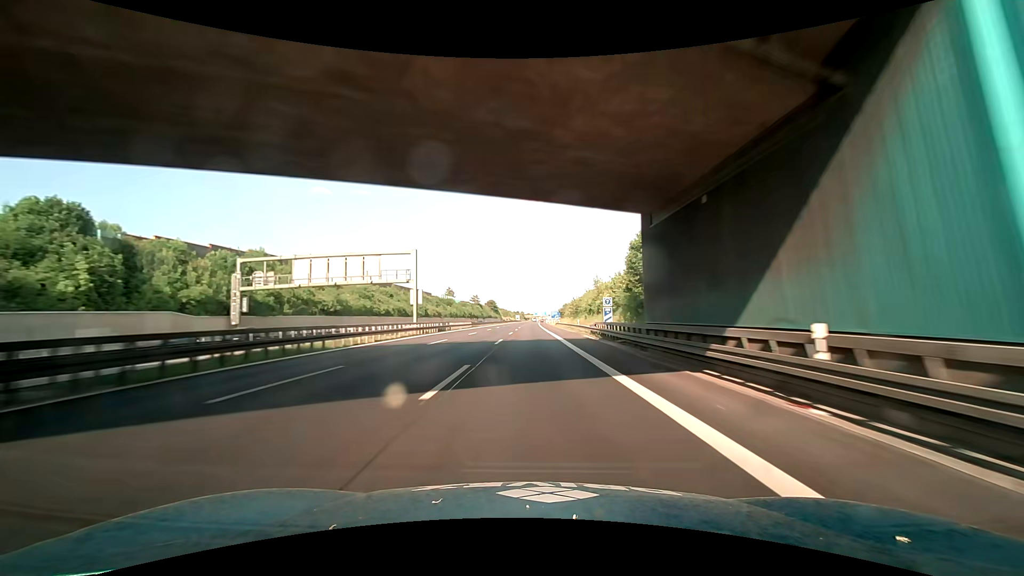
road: motorway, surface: asphalt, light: Day
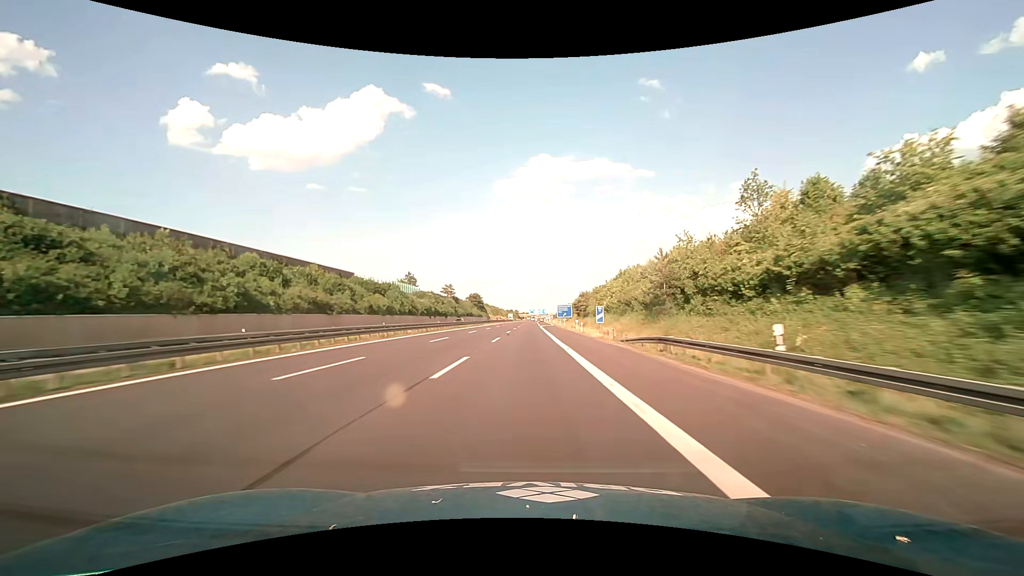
(+0.3, +88.4) m; +1°
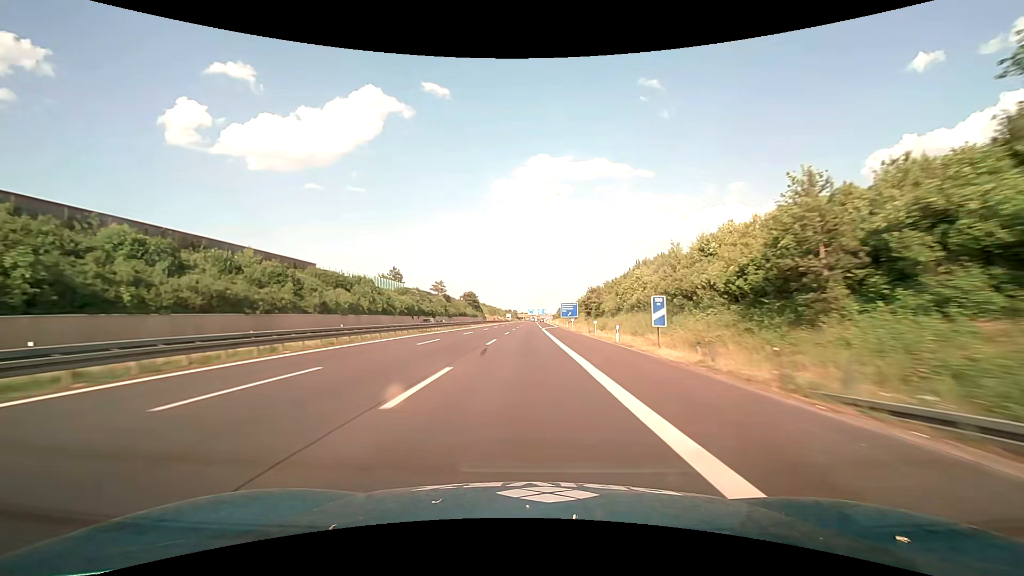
(0.0, +21.4) m; 0°
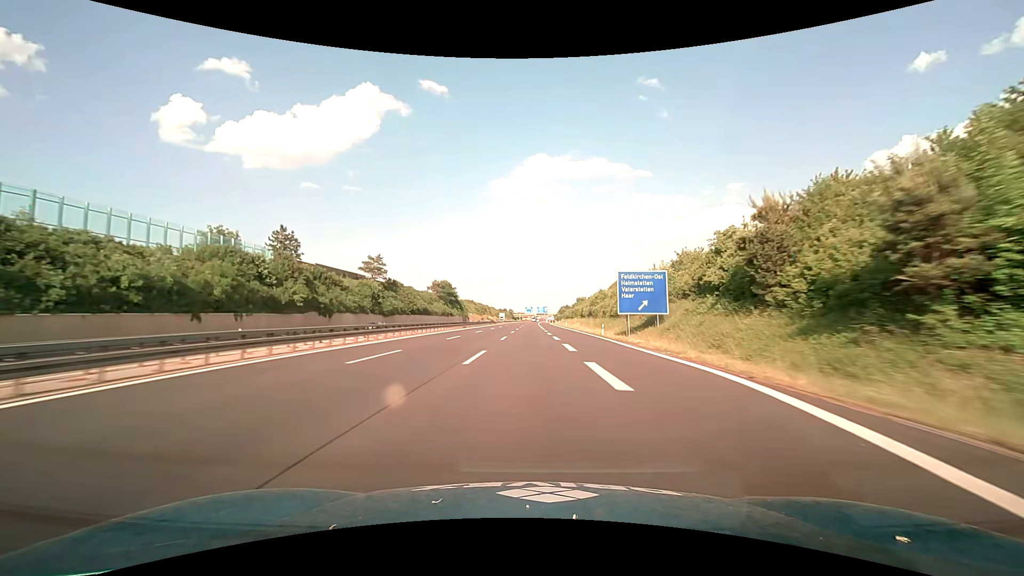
(+0.2, +83.0) m; 0°
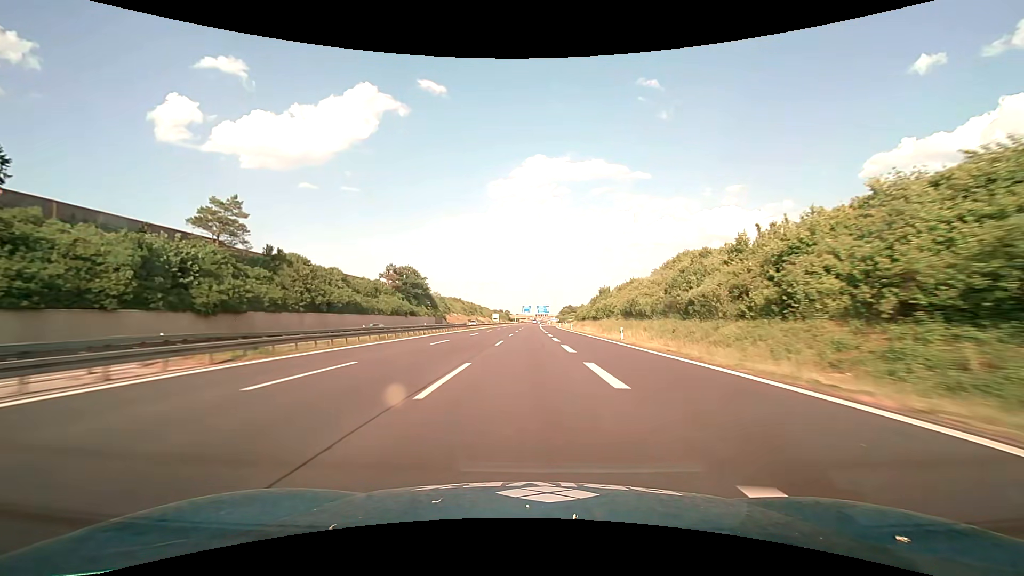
(+0.2, +59.9) m; 0°
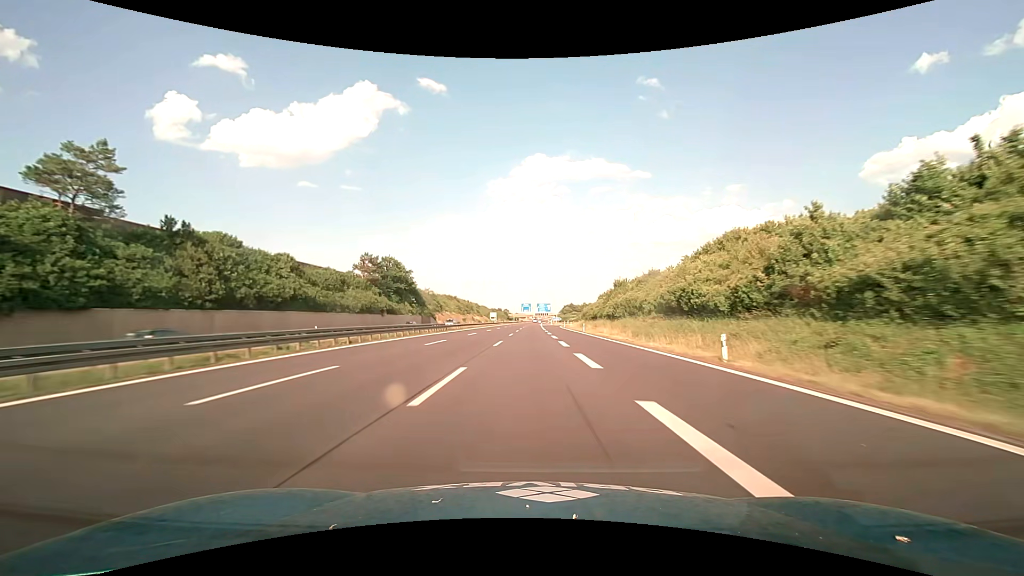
(0.0, +19.9) m; 0°
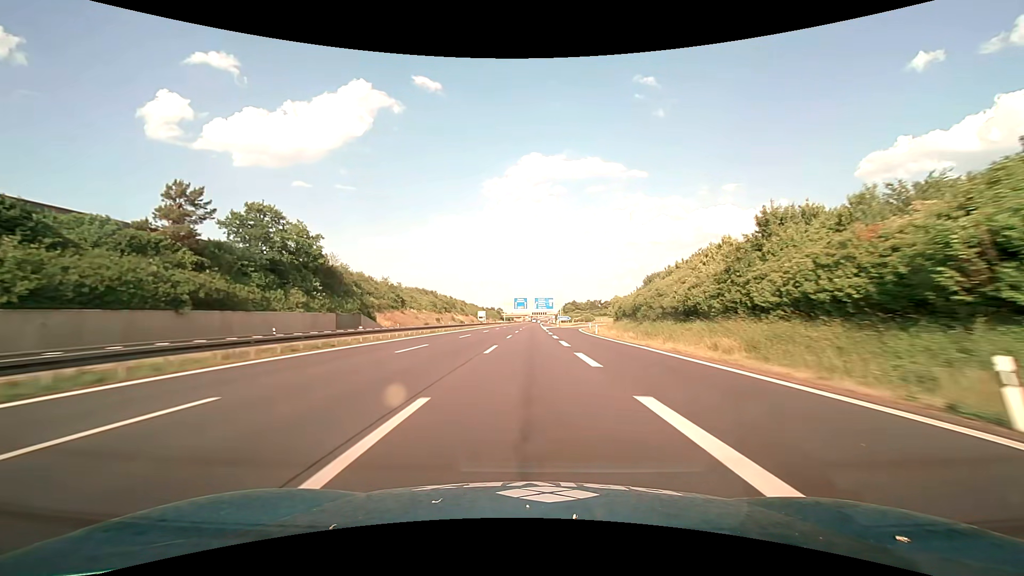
(+0.1, +59.9) m; 0°
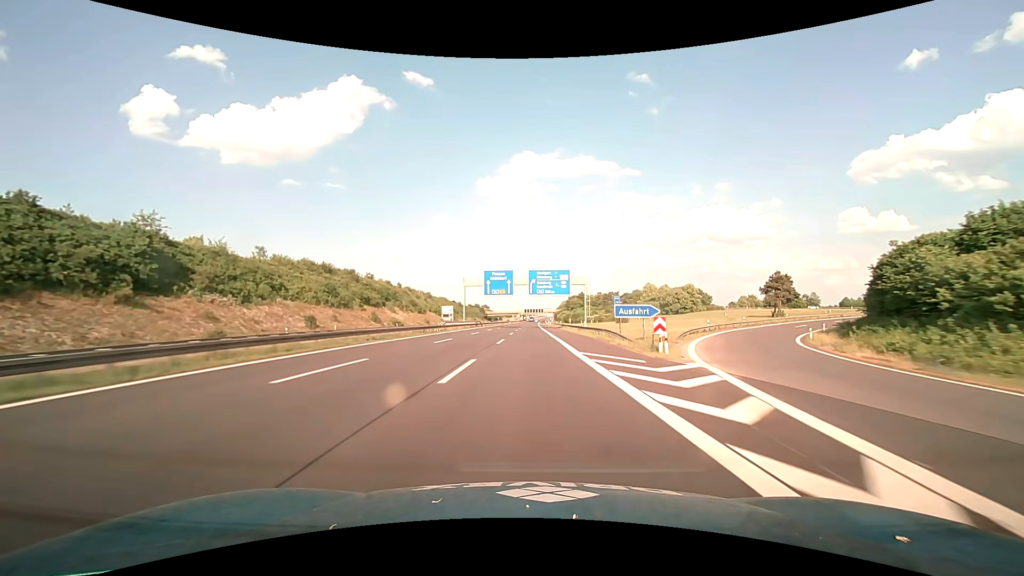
(+0.9, +100.3) m; +1°
(0, +10) (0, +20) (0, +30) (0, +40) (0, +50) (0, +60) (0, +70) (0, +80) (0, +90) (0, +100) m
